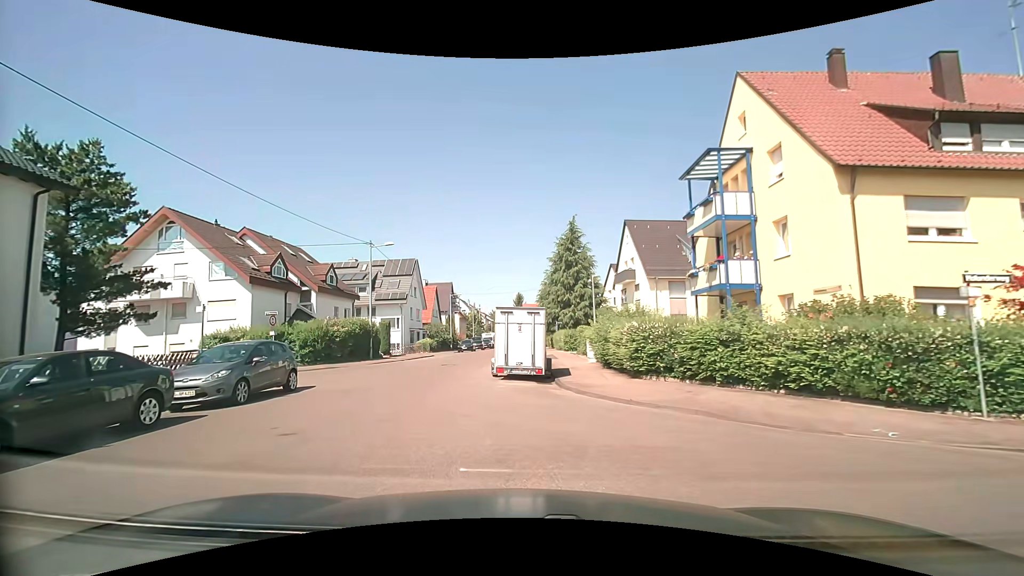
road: residential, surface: asphalt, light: Day
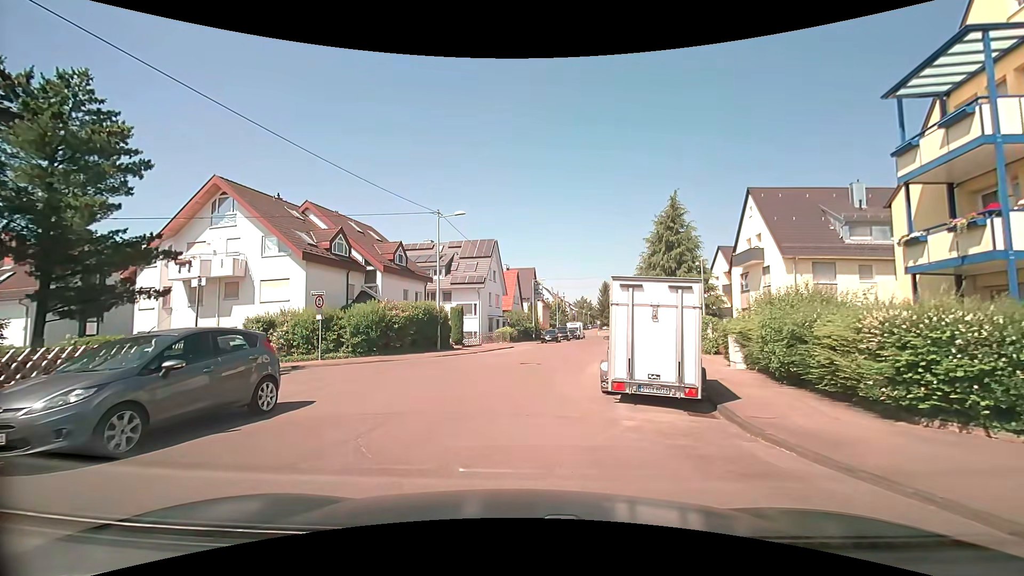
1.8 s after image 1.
(-0.7, +6.4) m; -10°
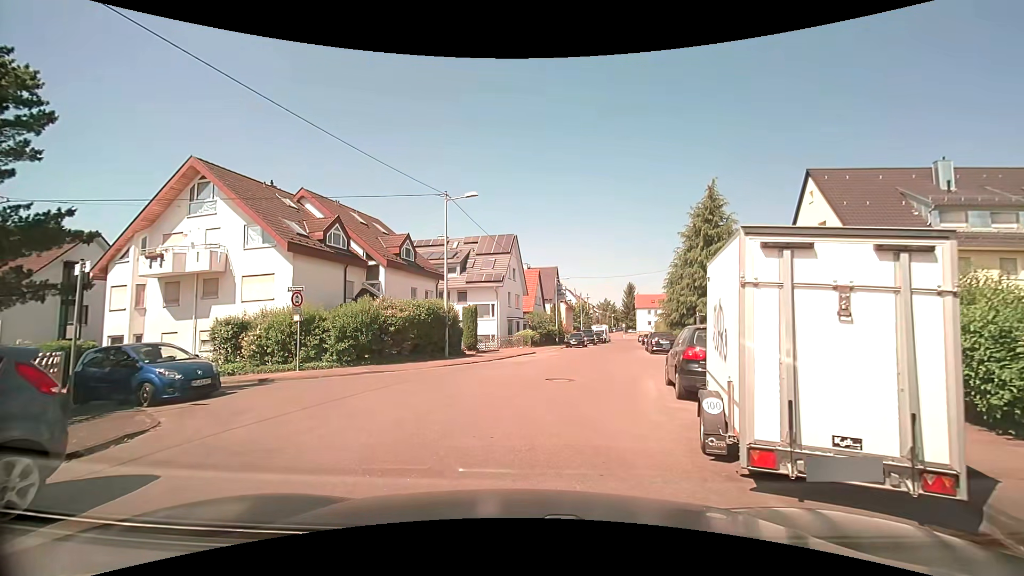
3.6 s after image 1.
(0.0, +4.5) m; -2°
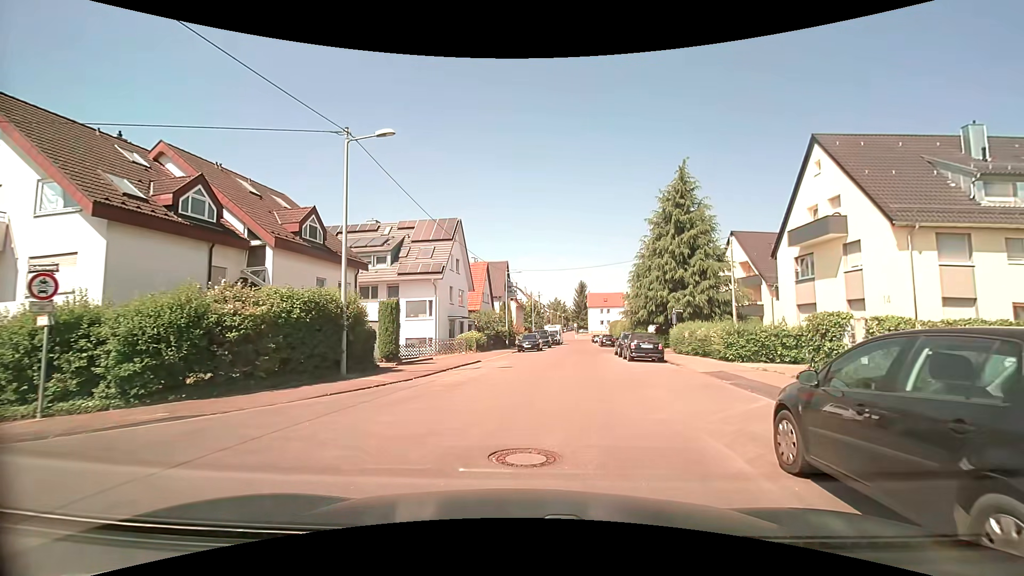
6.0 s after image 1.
(+0.1, +7.9) m; +4°
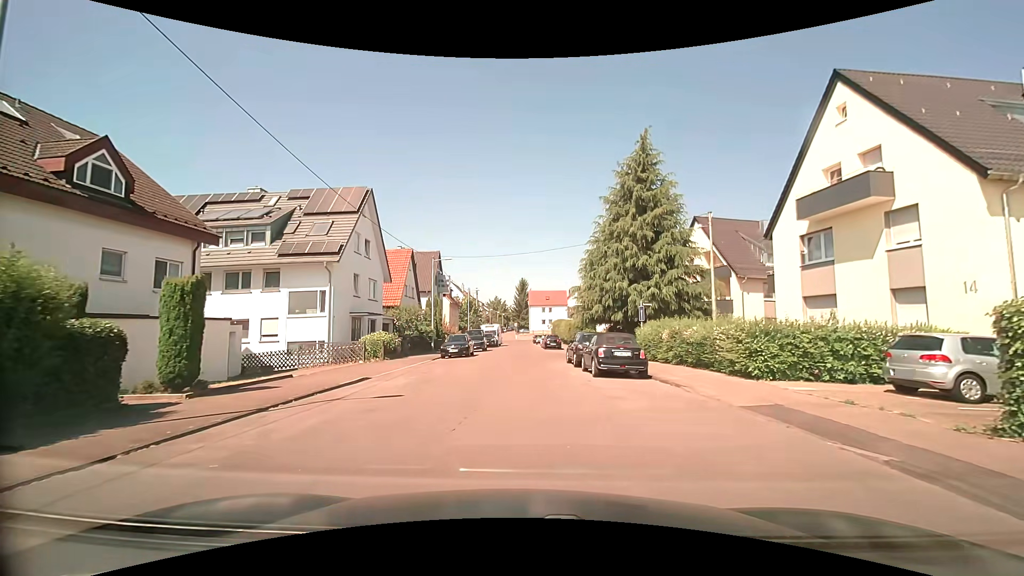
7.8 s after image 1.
(+0.9, +8.8) m; +9°
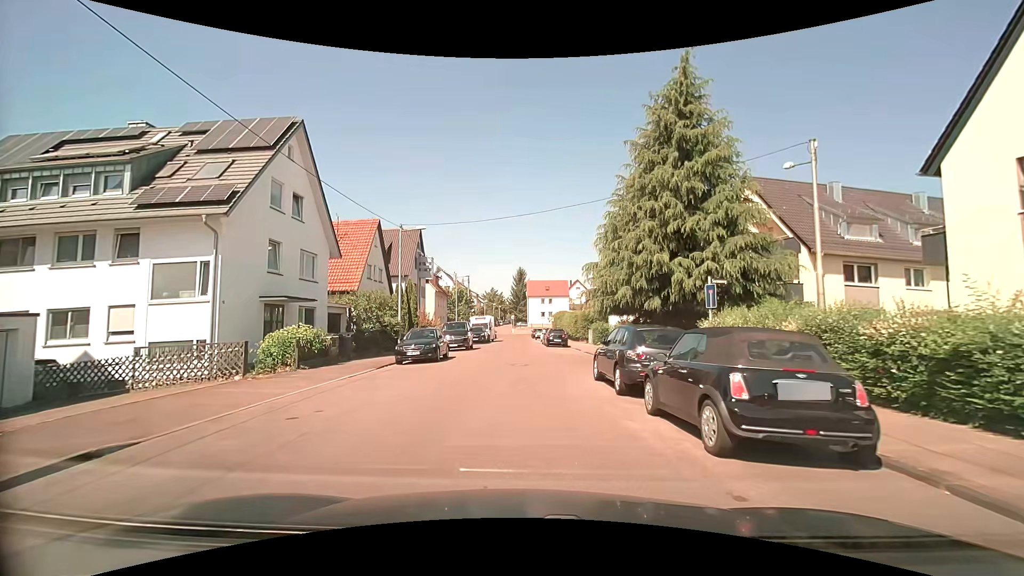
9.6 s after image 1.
(-0.2, +10.2) m; -1°
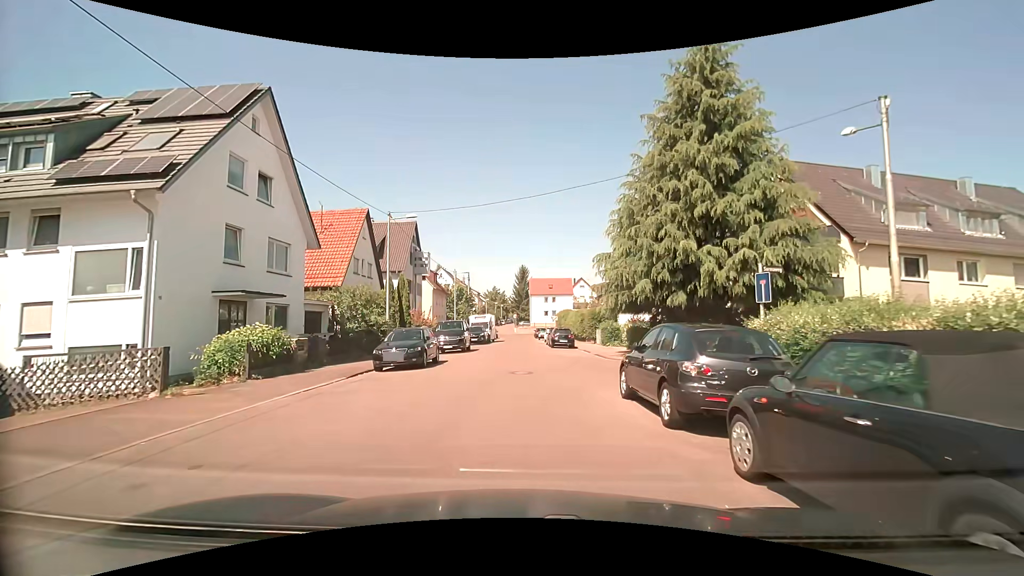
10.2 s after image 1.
(0.0, +3.3) m; 0°
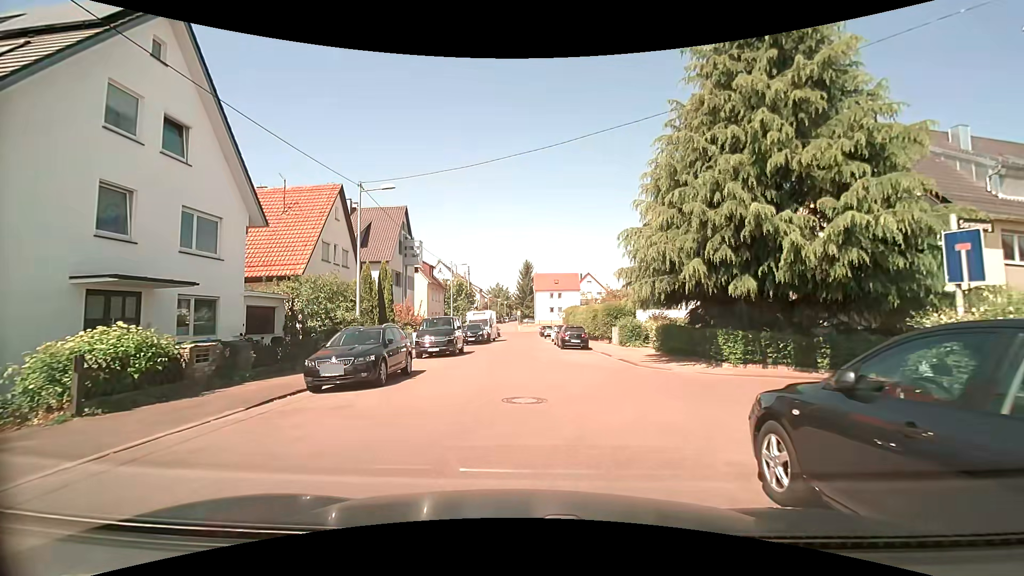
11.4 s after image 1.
(0.0, +5.5) m; -1°
(0, +10) (0, +20) (0, +30) (0, +40) (0, +50) (0, +60) (0, +70) (+2, +80) (+6, +89) (+14, +94) m
